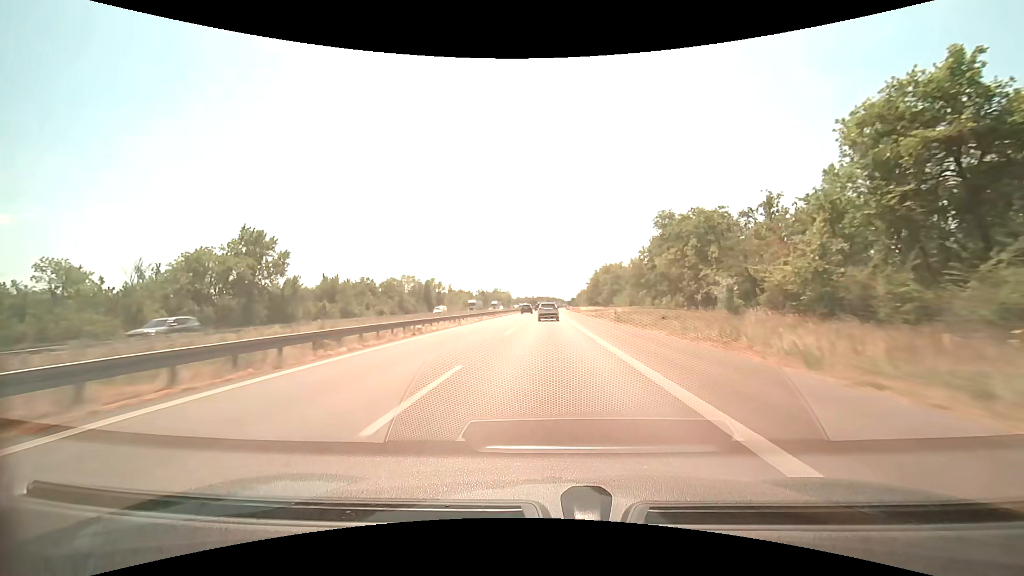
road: motorway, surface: asphalt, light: Day
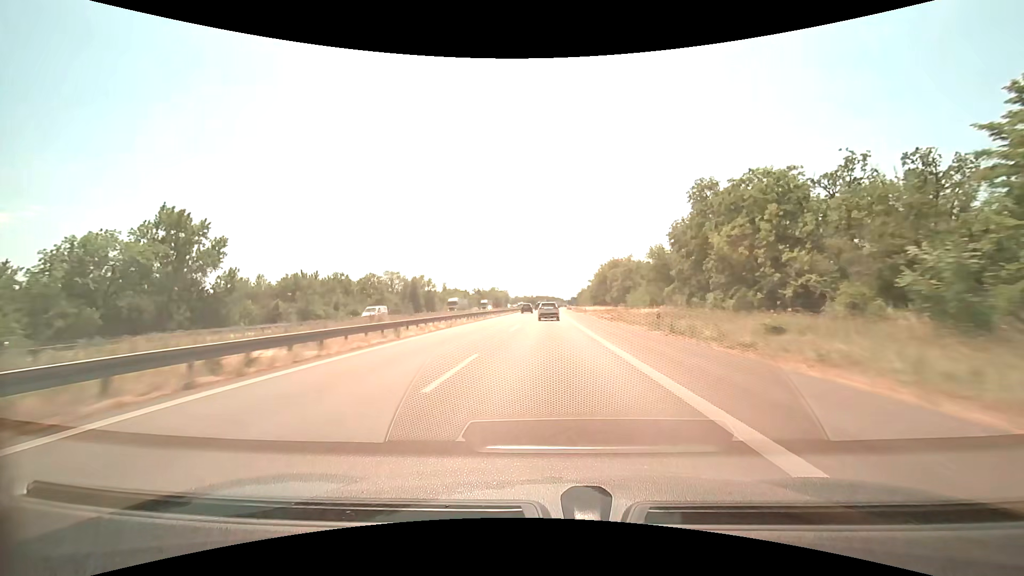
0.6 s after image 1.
(0.0, +15.5) m; 0°
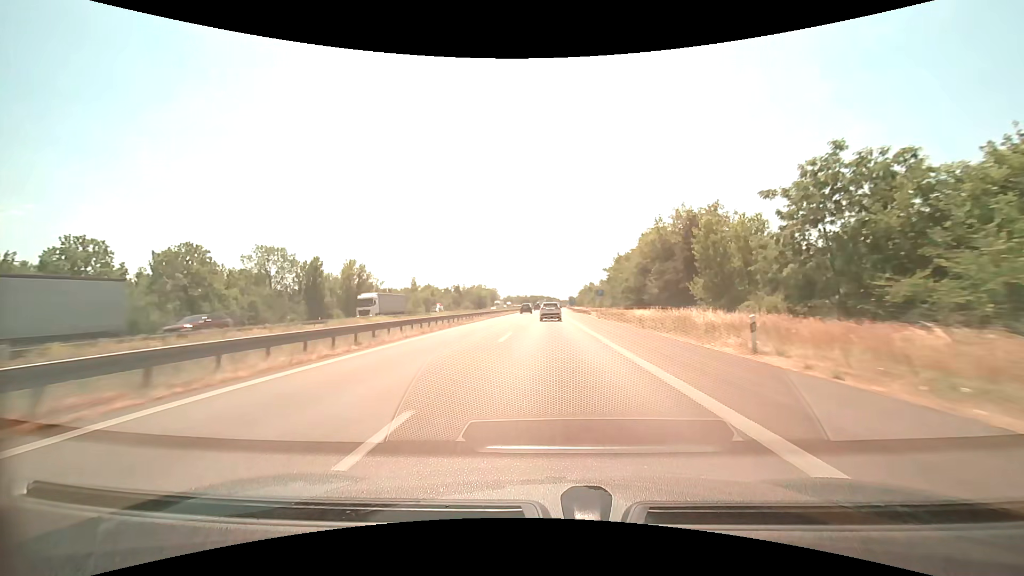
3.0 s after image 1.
(+0.2, +61.2) m; +1°
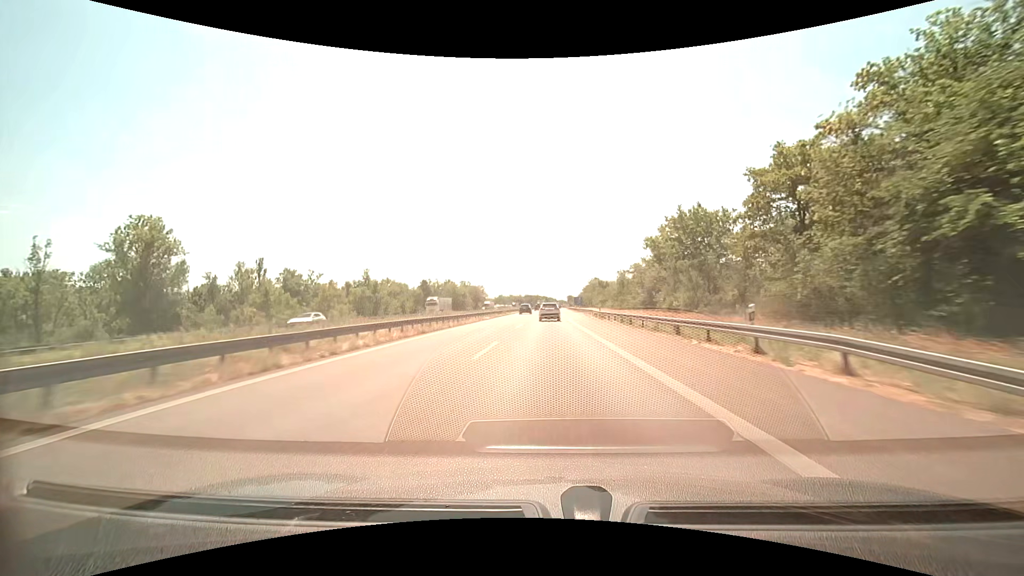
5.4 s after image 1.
(+0.3, +59.9) m; +1°
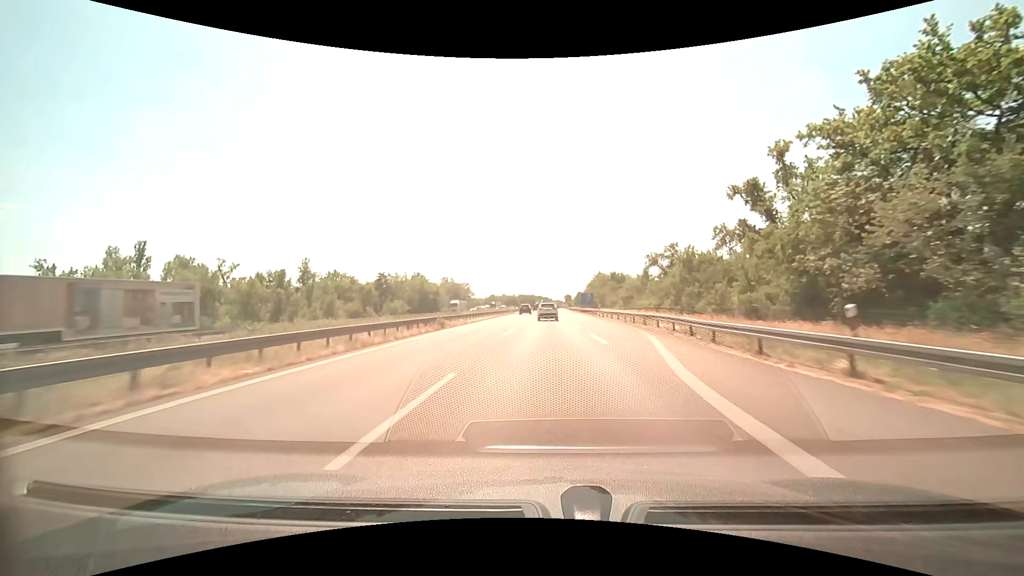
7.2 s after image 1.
(+0.1, +44.5) m; 0°
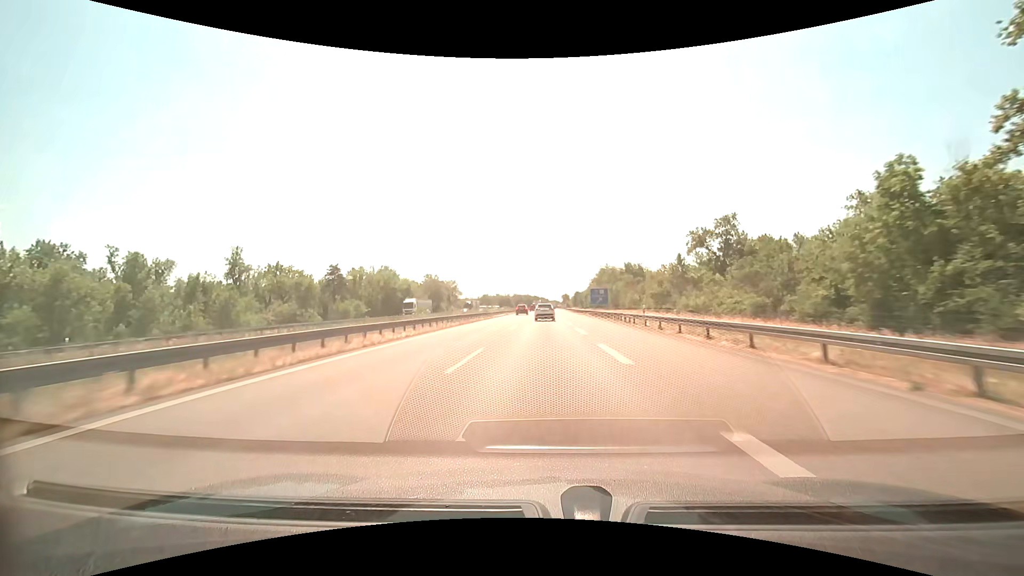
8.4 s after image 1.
(+0.1, +29.9) m; 0°
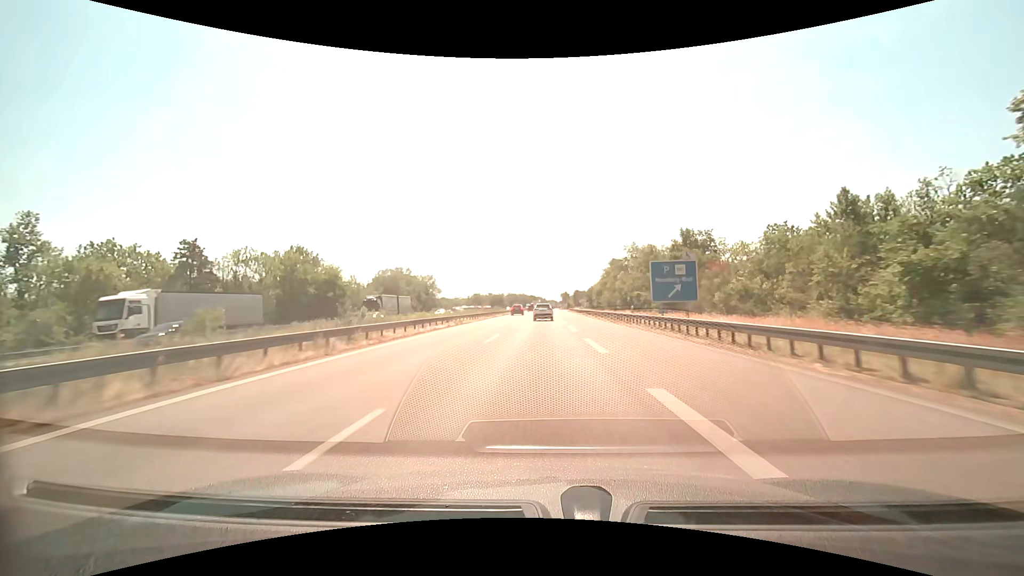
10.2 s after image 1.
(+0.1, +45.4) m; 0°
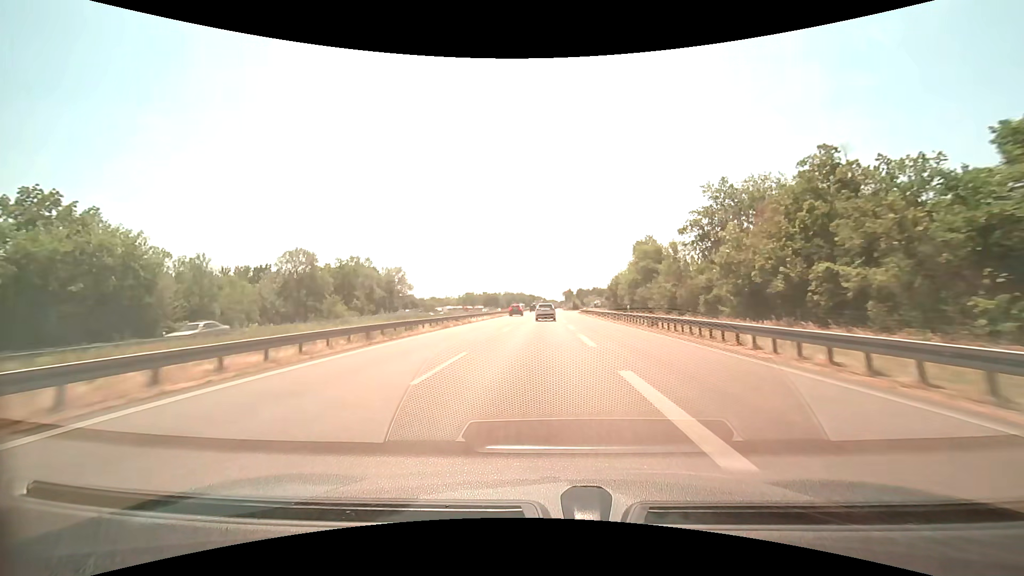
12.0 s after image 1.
(0.0, +46.0) m; 0°
(0, +10) (0, +20) (0, +30) (0, +40) (0, +50) (0, +60) (0, +70) (0, +80) (0, +90) (+1, +100) m
